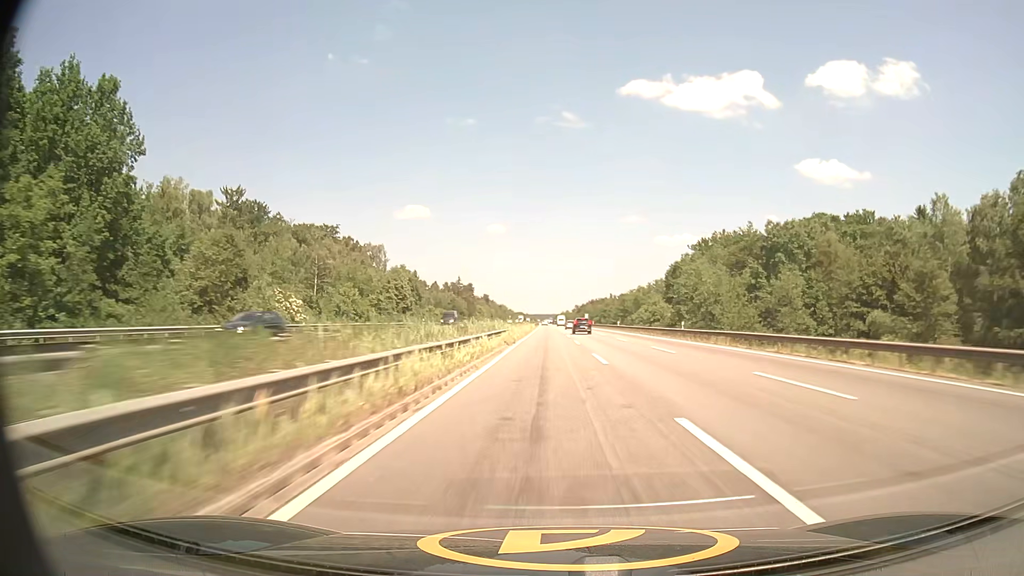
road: motorway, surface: asphalt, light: Day
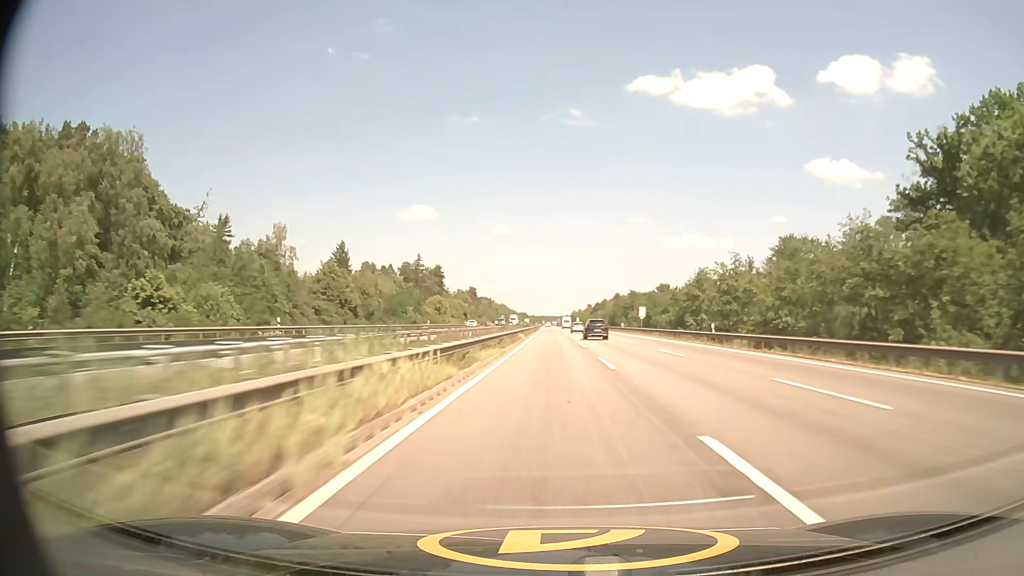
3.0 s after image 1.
(-0.4, +108.6) m; 0°
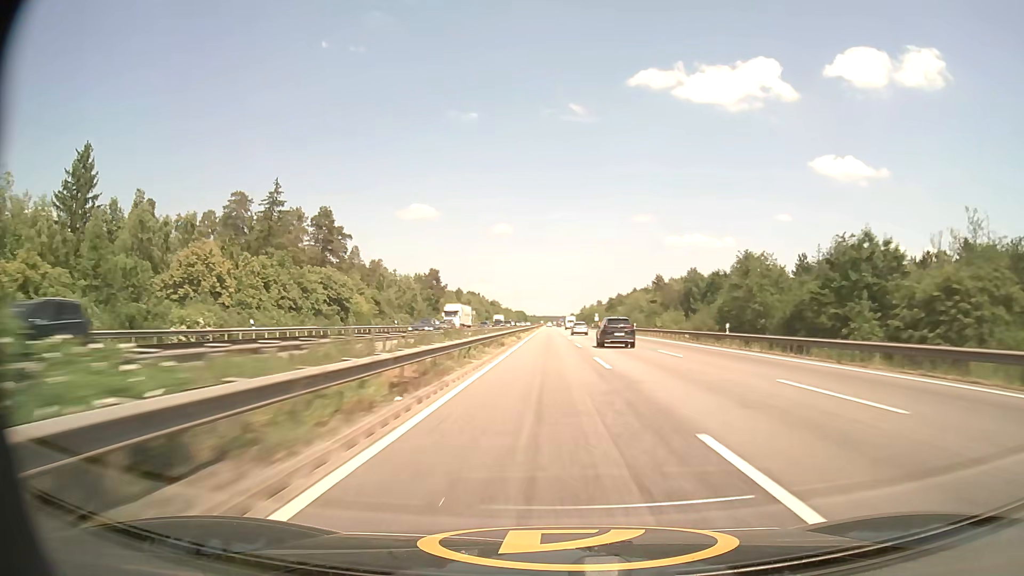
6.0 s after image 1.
(-0.1, +107.9) m; 0°
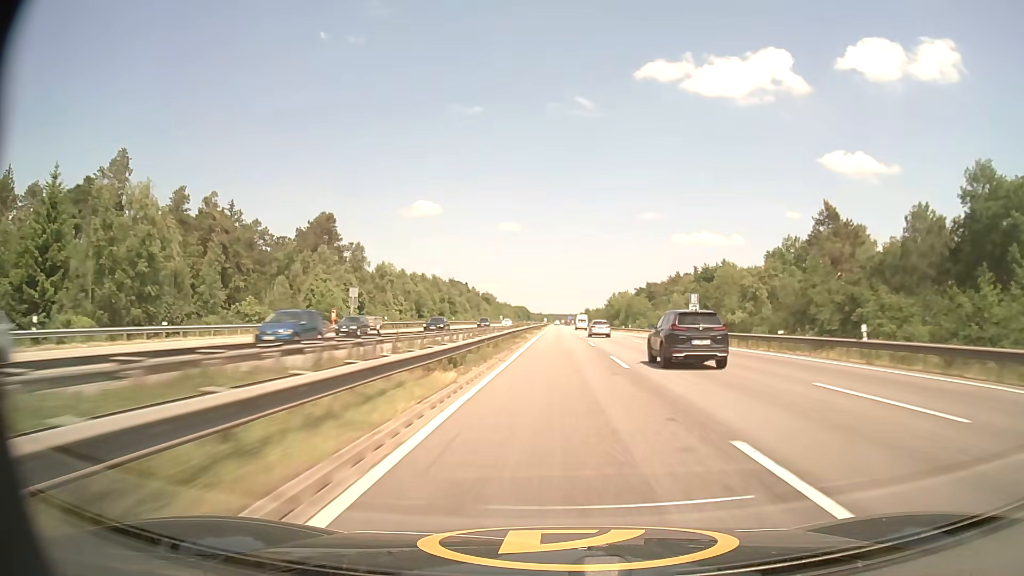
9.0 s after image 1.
(-0.5, +108.7) m; -1°
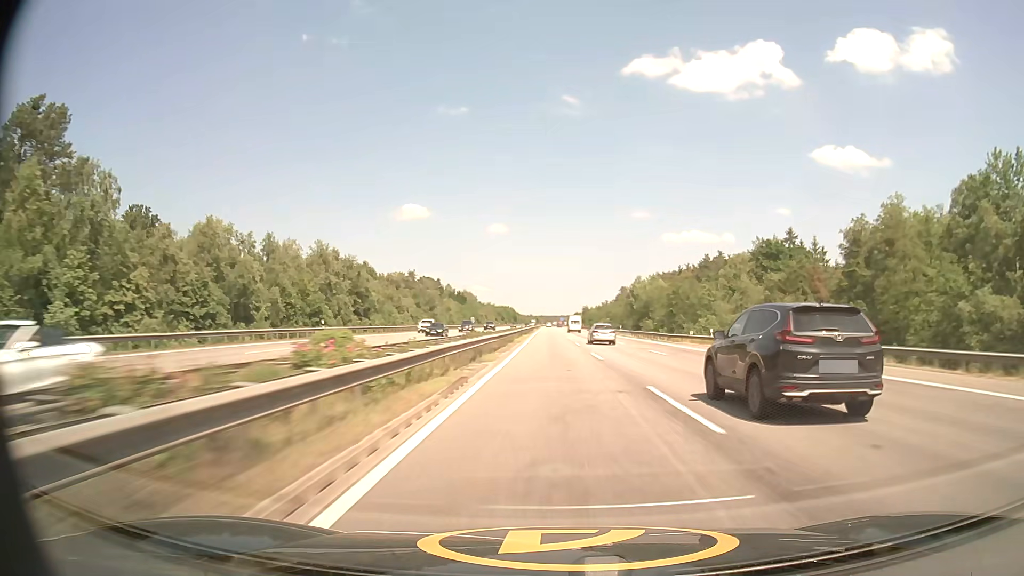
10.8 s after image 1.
(+0.4, +65.2) m; +1°
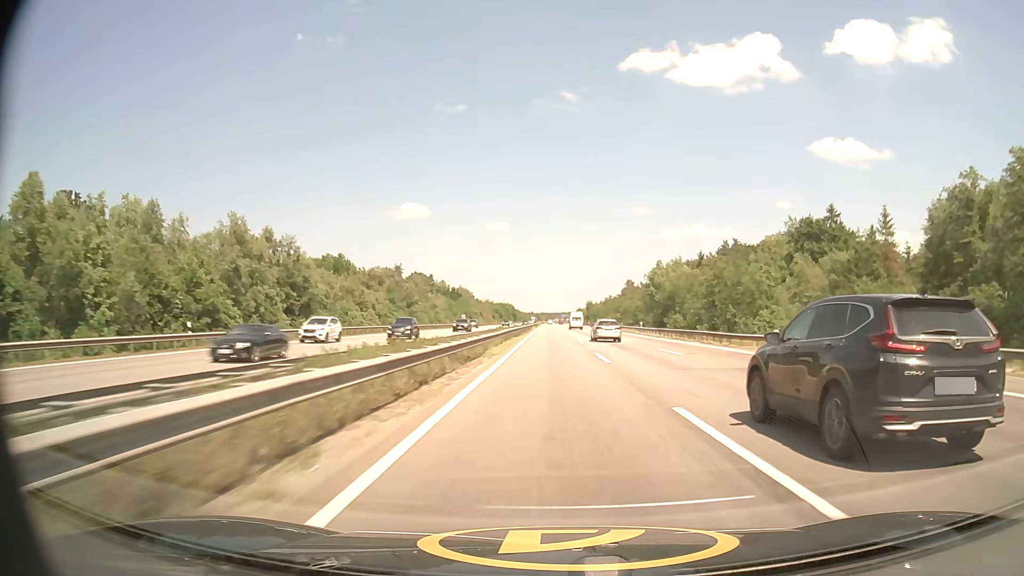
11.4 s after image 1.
(0.0, +21.7) m; 0°
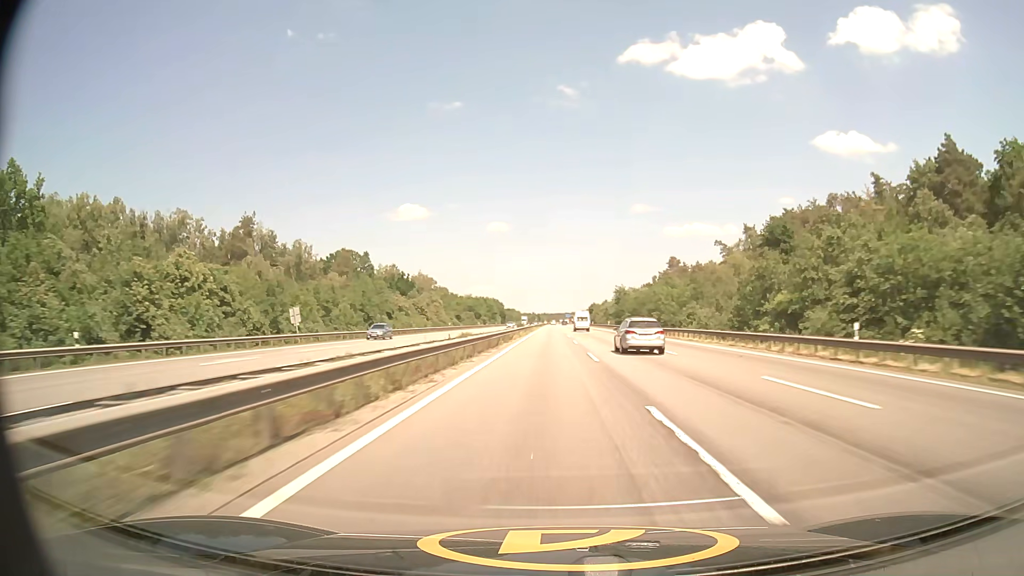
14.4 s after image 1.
(0.0, +108.3) m; 0°
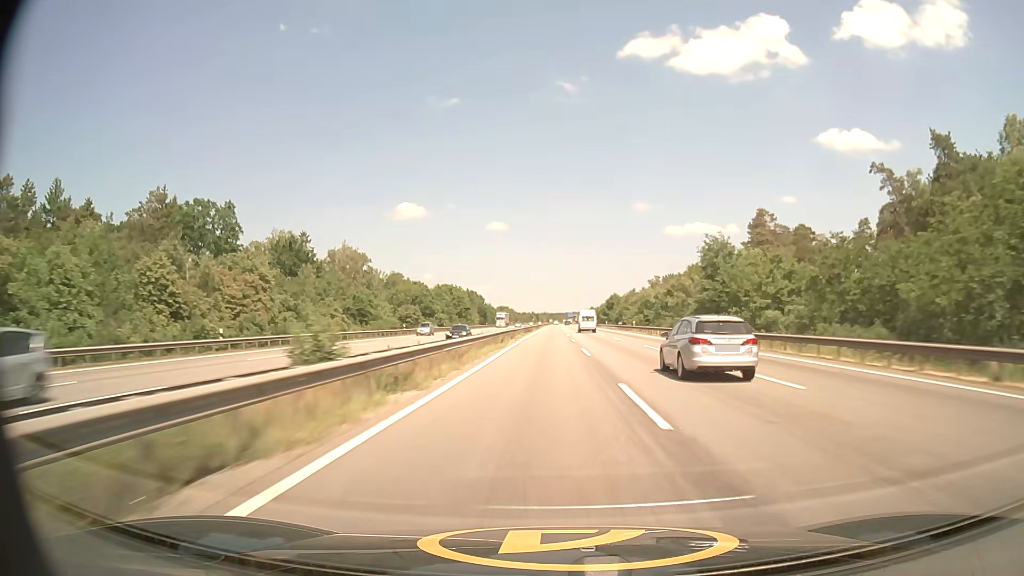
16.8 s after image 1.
(0.0, +86.2) m; 0°
(0, +10) (0, +20) (0, +30) (0, +40) (0, +50) (0, +60) (0, +70) (0, +80) (0, +90) (0, +100) m
